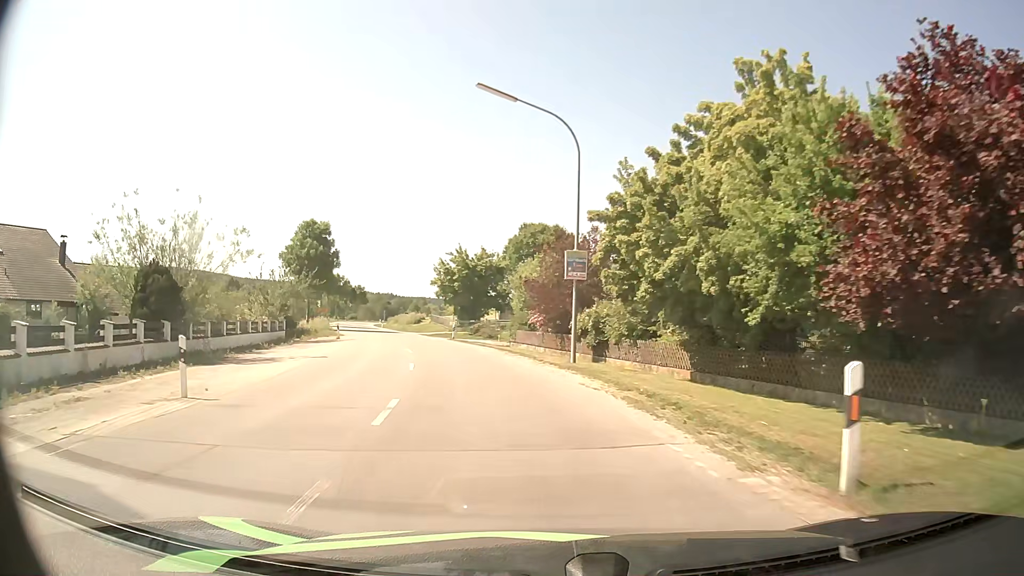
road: secondary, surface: asphalt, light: Day
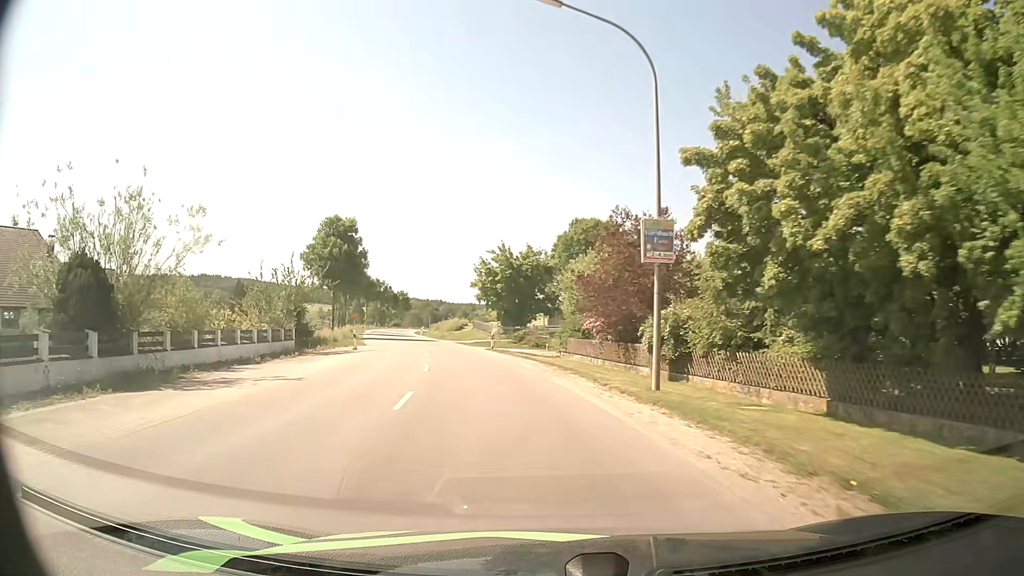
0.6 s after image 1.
(-0.3, +7.1) m; -4°
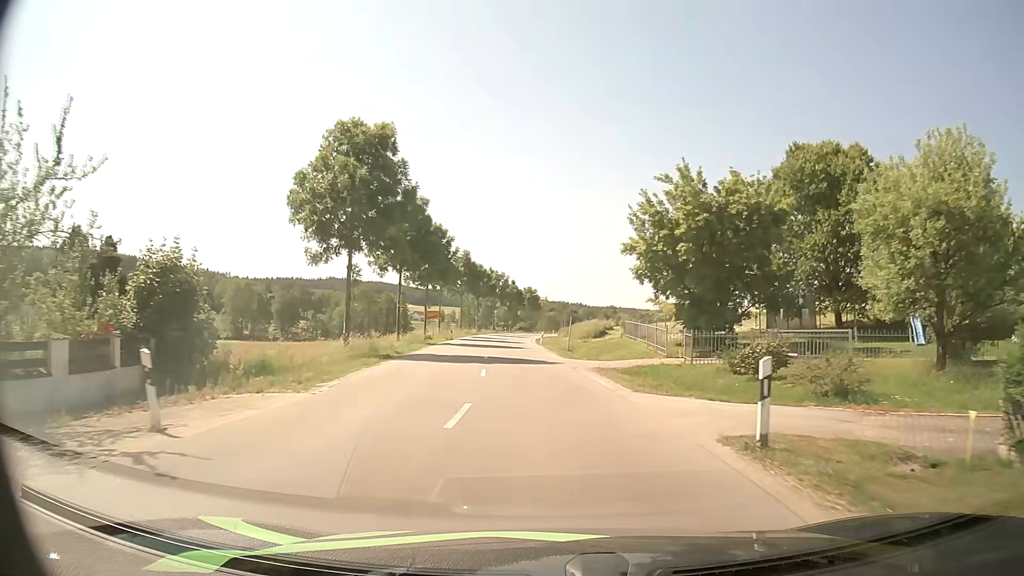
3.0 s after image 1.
(-3.6, +29.2) m; -12°
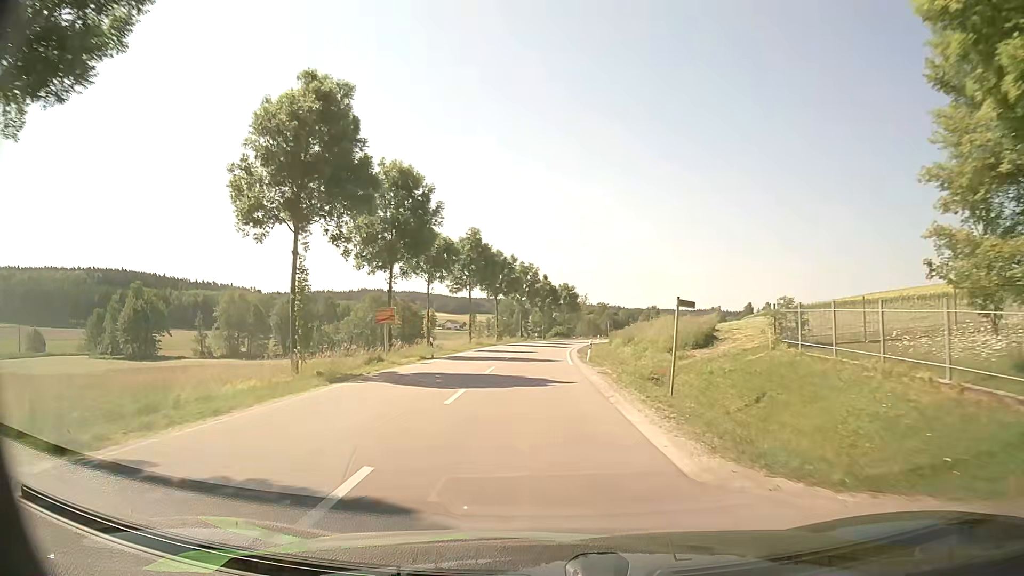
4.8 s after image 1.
(-0.6, +23.8) m; -3°
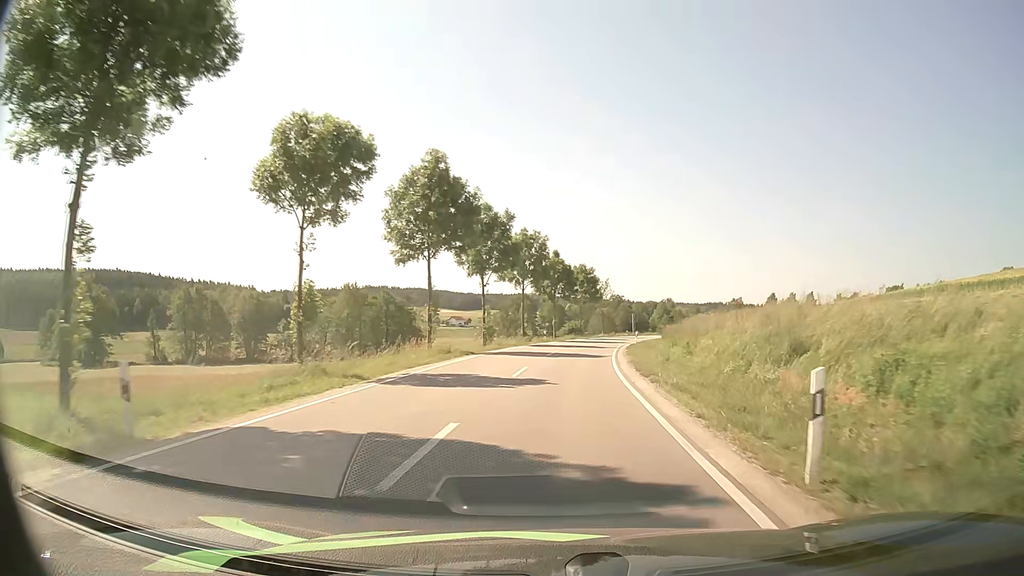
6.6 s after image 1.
(-0.6, +25.2) m; -1°
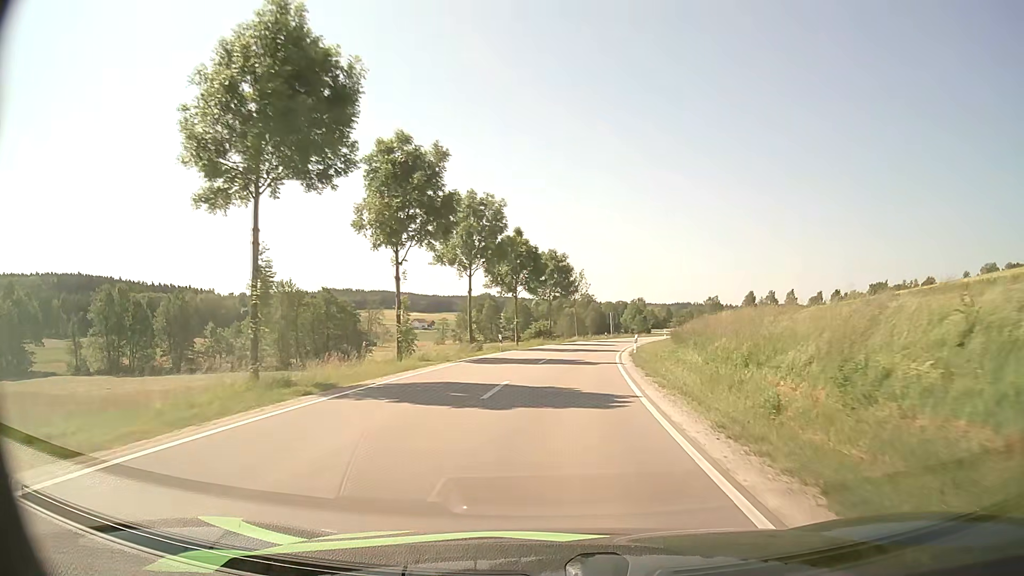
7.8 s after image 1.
(+0.4, +17.6) m; +3°
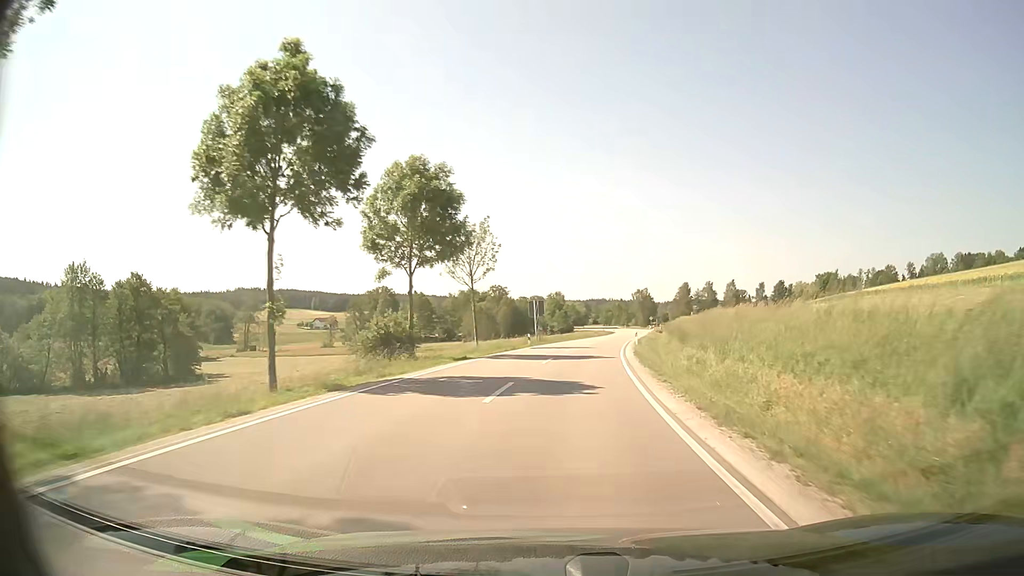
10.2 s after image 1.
(+2.2, +36.9) m; +7°
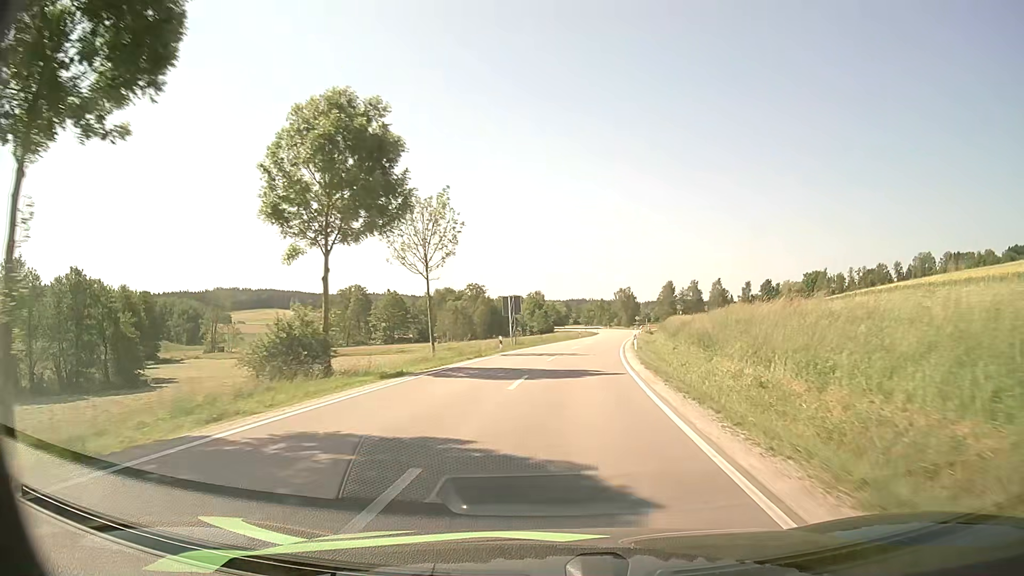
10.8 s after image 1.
(+0.2, +9.3) m; +2°
(0, +10) (+1, +20) (+2, +30) (+3, +40) (+4, +50) (+5, +60) (+7, +70) (+9, +79) (+10, +89) (+11, +99) m
